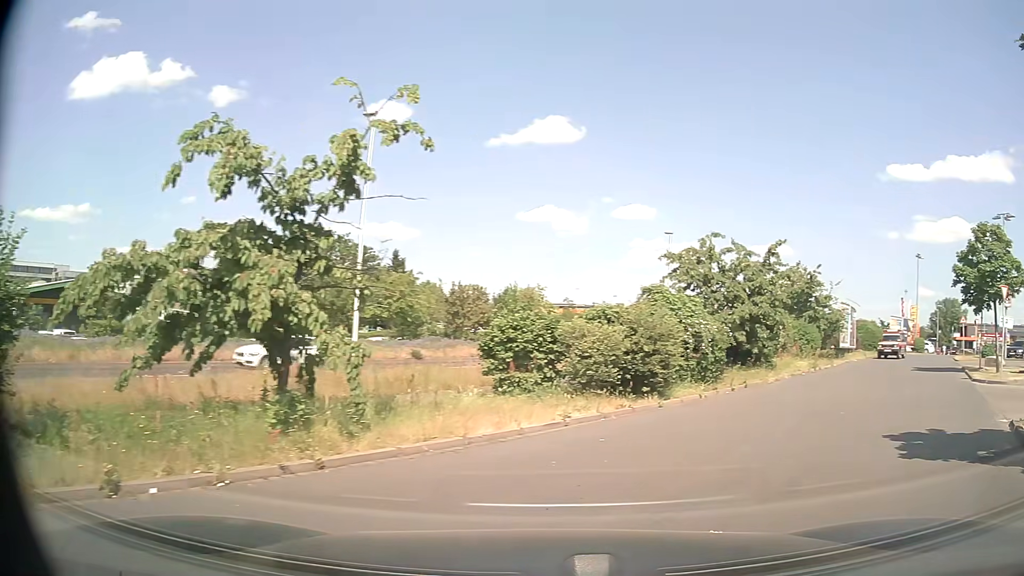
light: Day
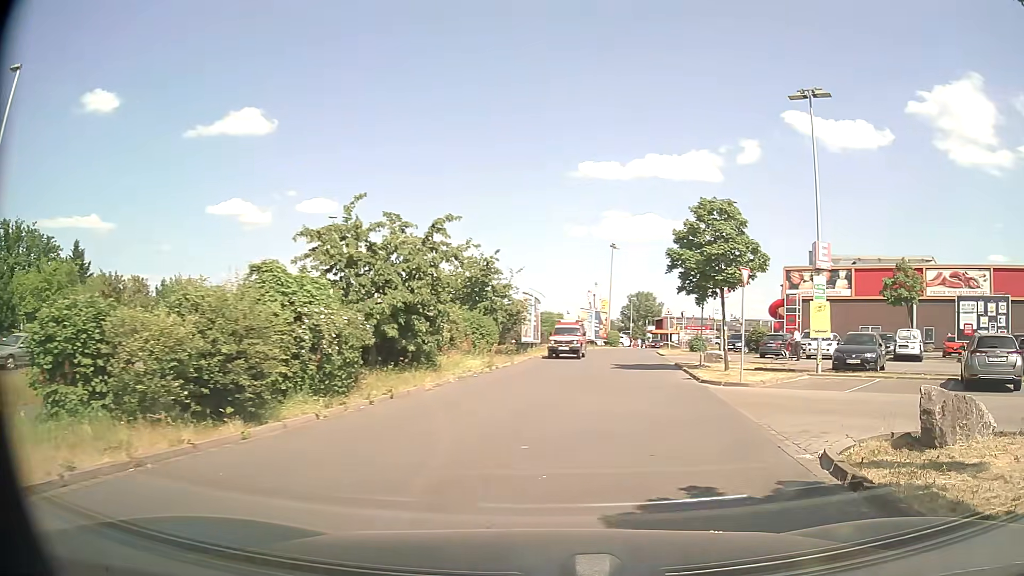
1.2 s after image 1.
(+1.2, +4.5) m; +26°
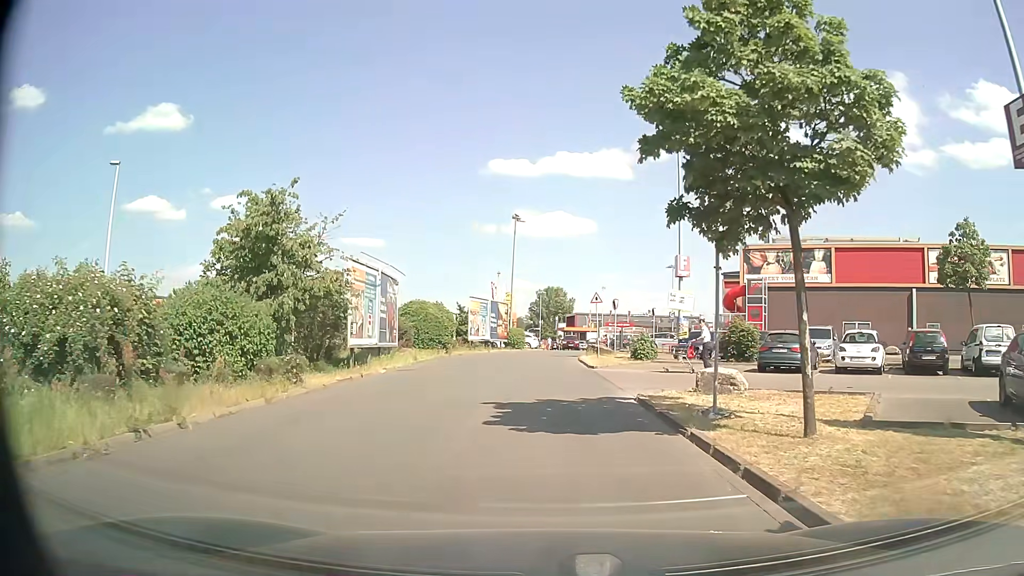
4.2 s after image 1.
(+1.9, +16.0) m; +8°
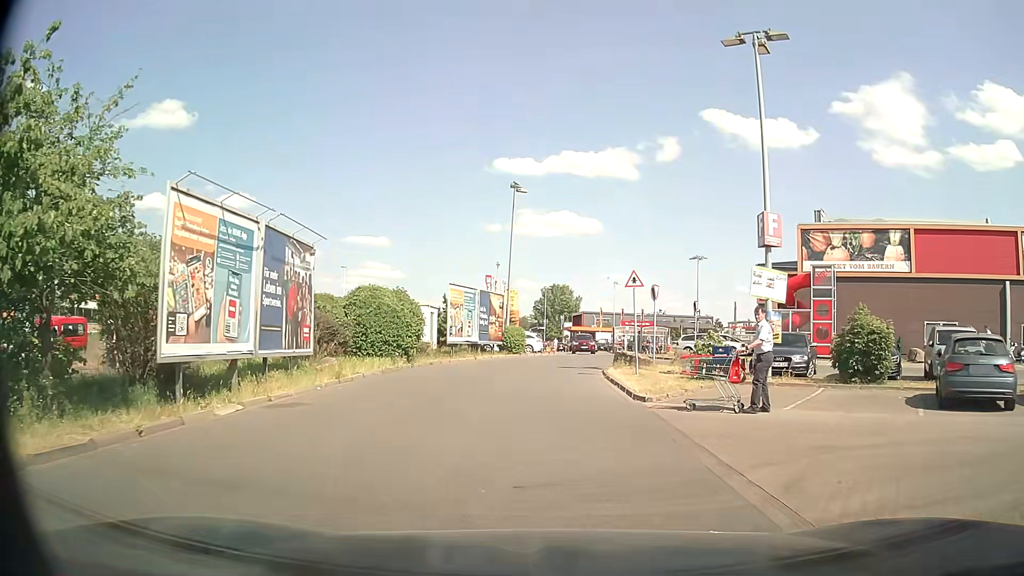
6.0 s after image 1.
(-0.1, +11.1) m; -1°
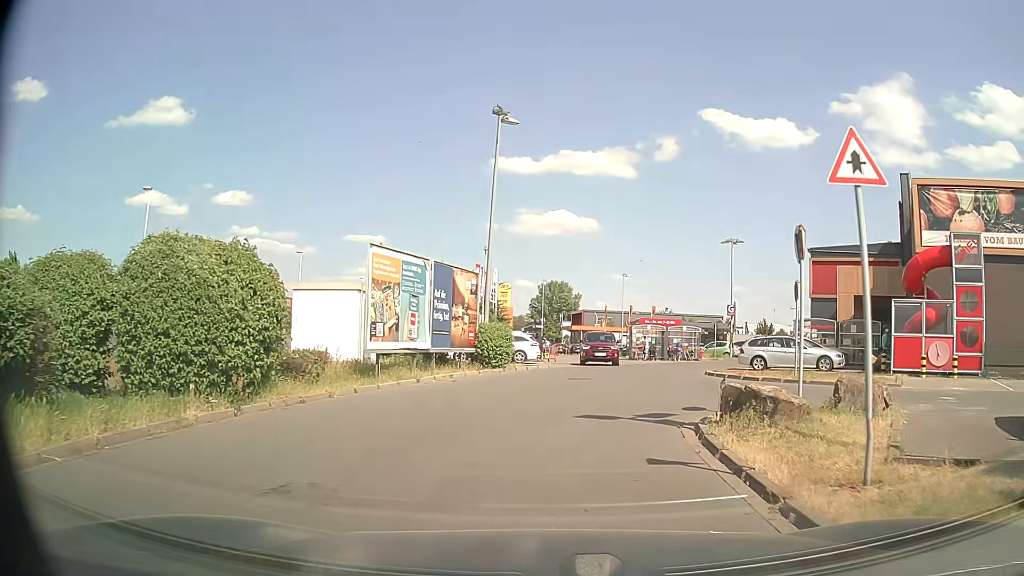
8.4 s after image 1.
(0.0, +14.1) m; +1°
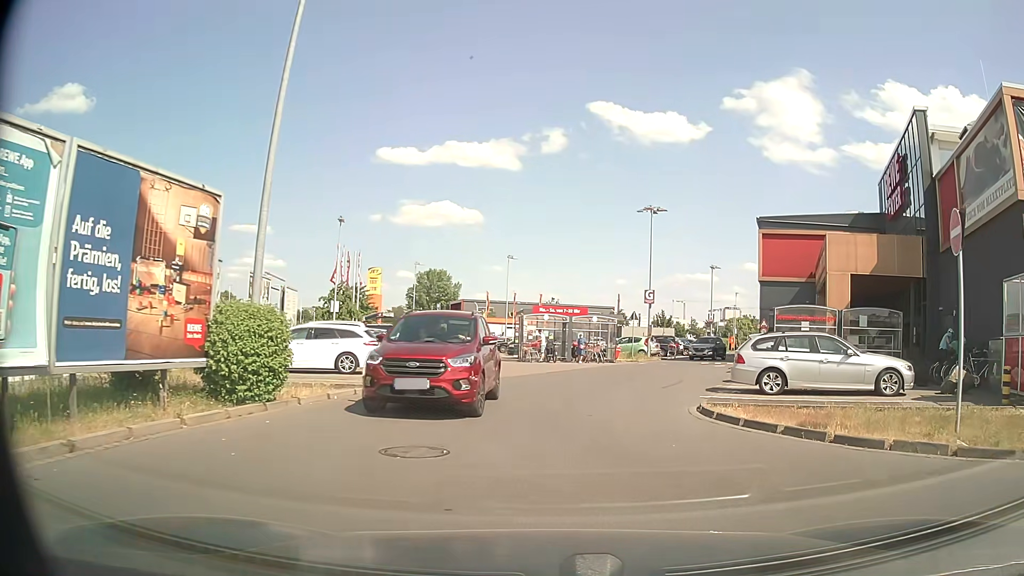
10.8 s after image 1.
(+0.8, +12.9) m; +9°
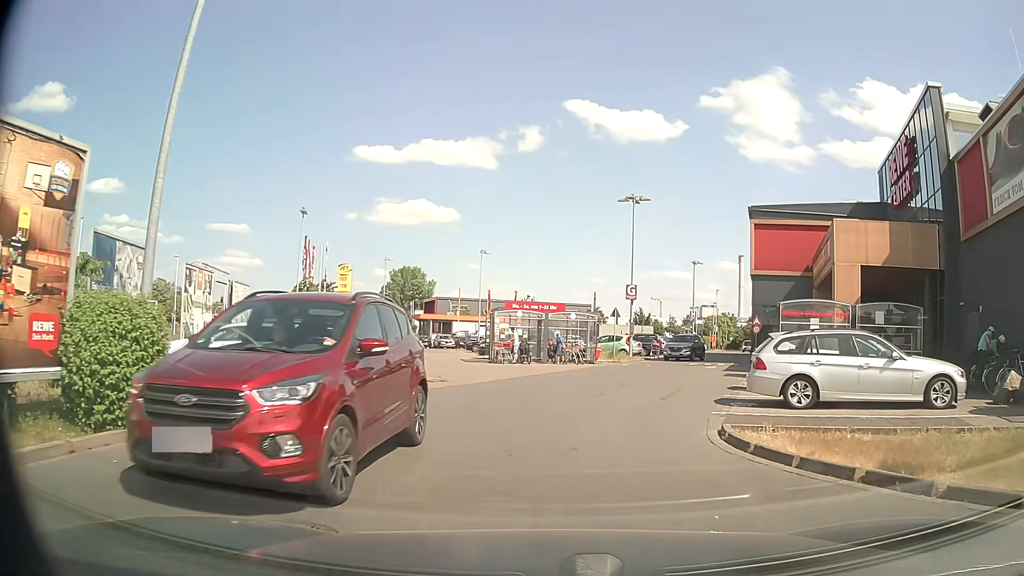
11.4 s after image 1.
(+0.1, +3.2) m; +3°
